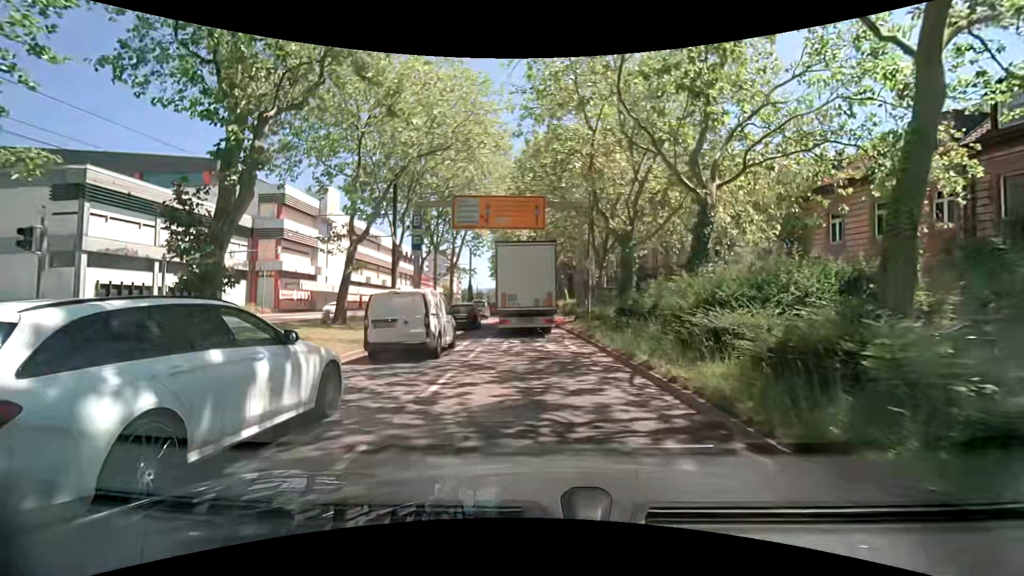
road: primary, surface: asphalt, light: Day
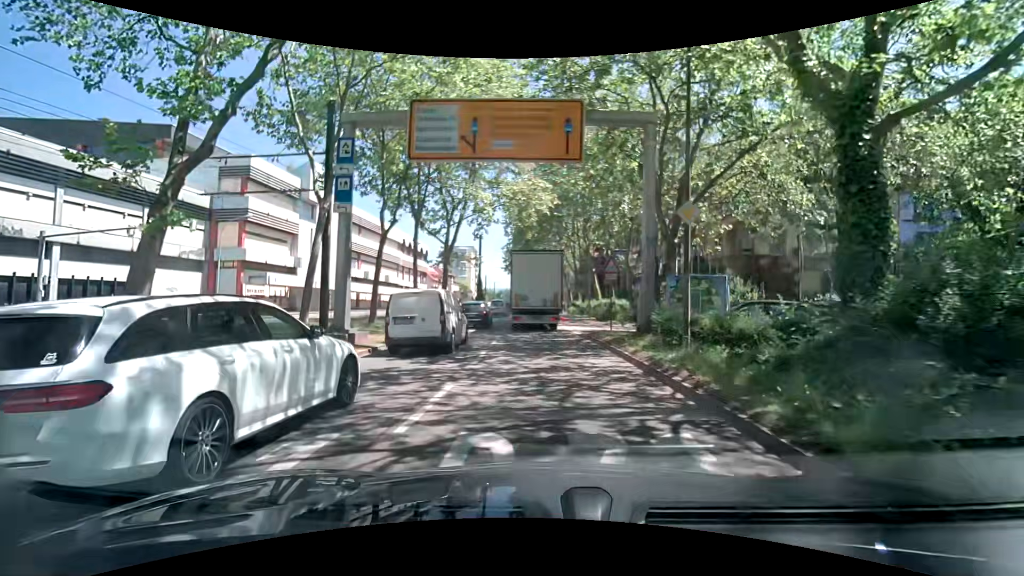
(-0.6, +13.5) m; -3°
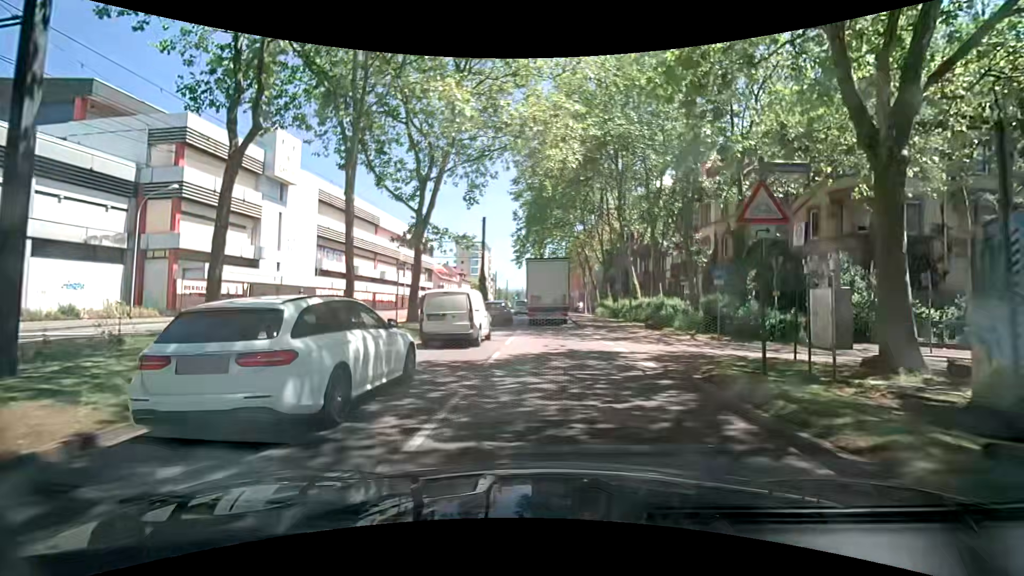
(-0.5, +12.7) m; -4°
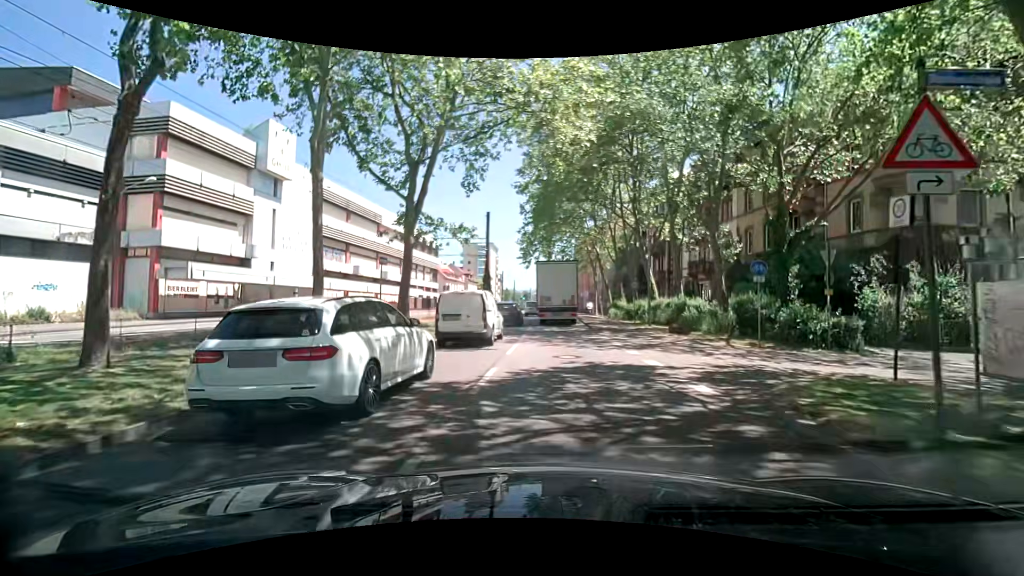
(0.0, +3.2) m; +1°
(0, +10) (-1, +20) (-1, +30) (-2, +40) (-2, +50) (-2, +60) (-1, +70) (-1, +80) (-1, +90) (-2, +100) m
